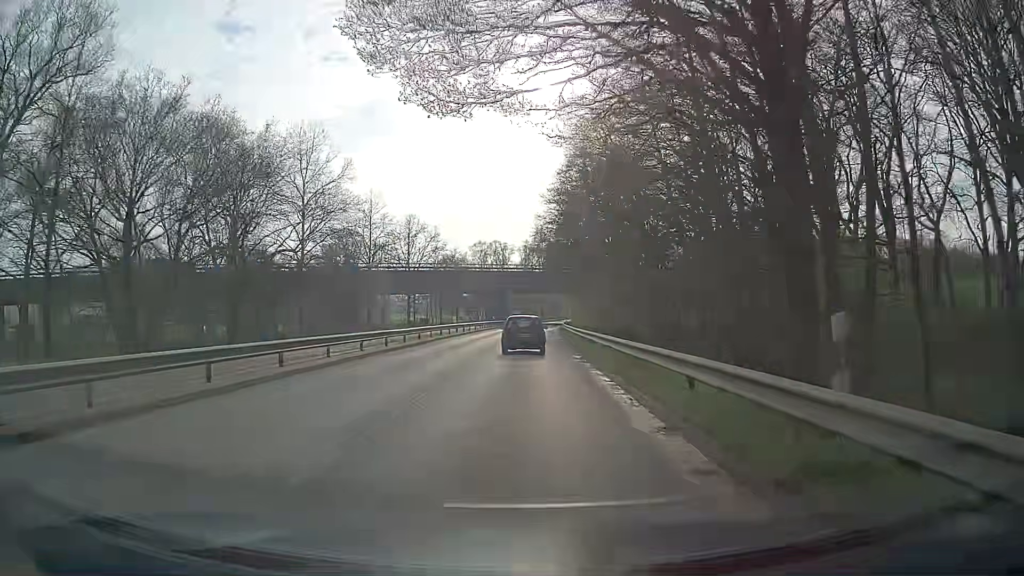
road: secondary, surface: asphalt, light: Day
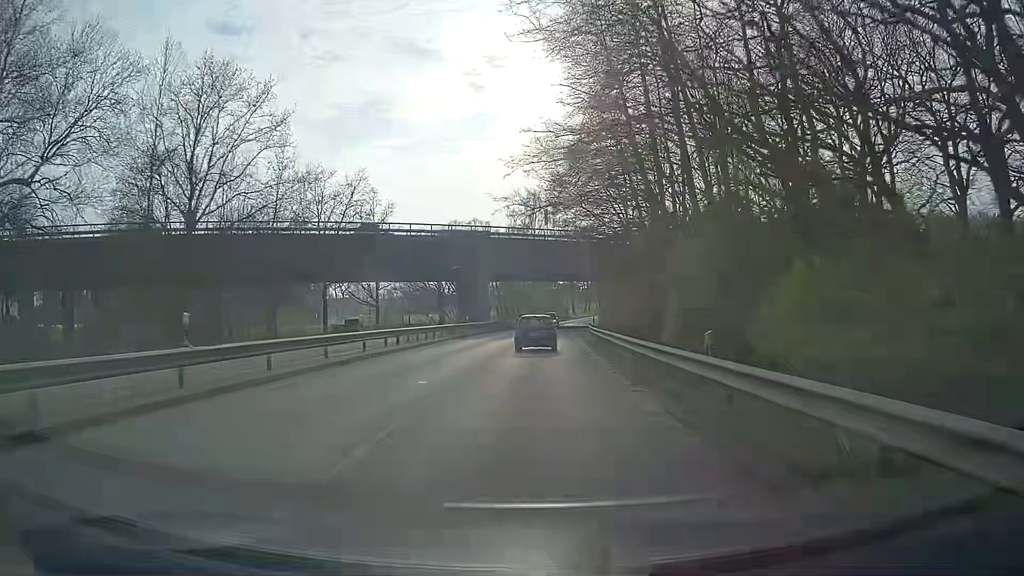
(+0.5, +45.6) m; +1°
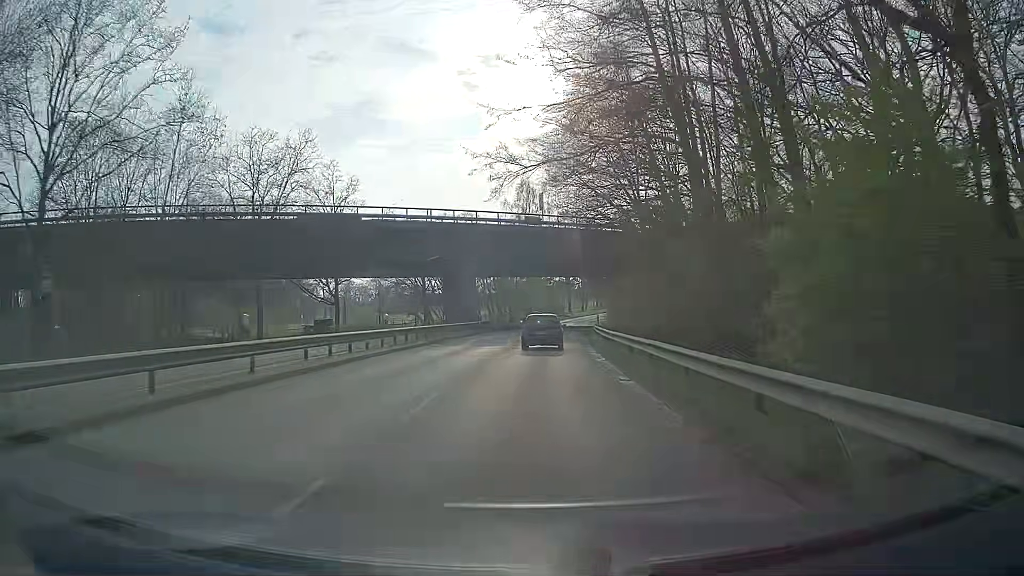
(0.0, +9.1) m; +1°
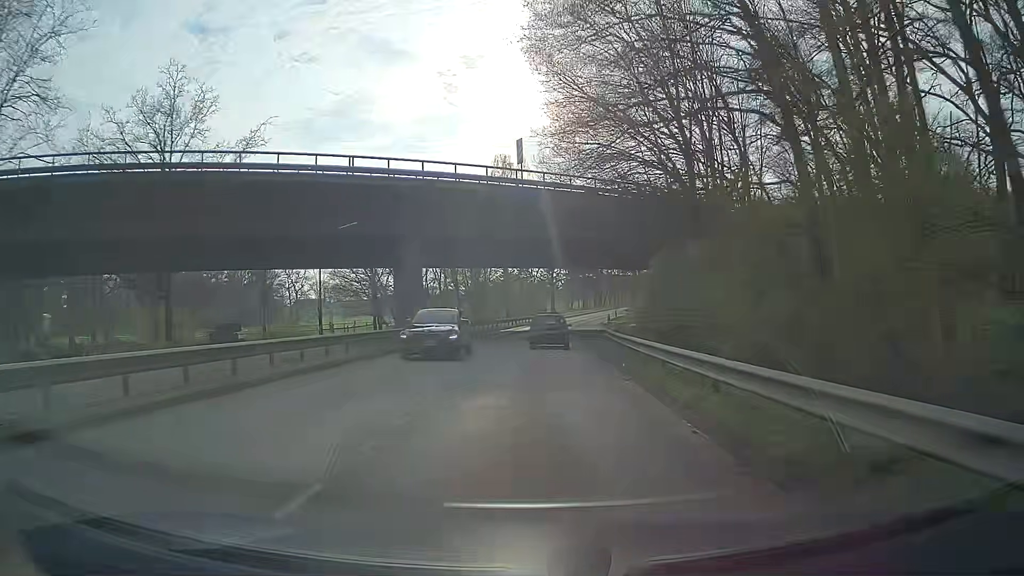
(+0.2, +18.4) m; +1°
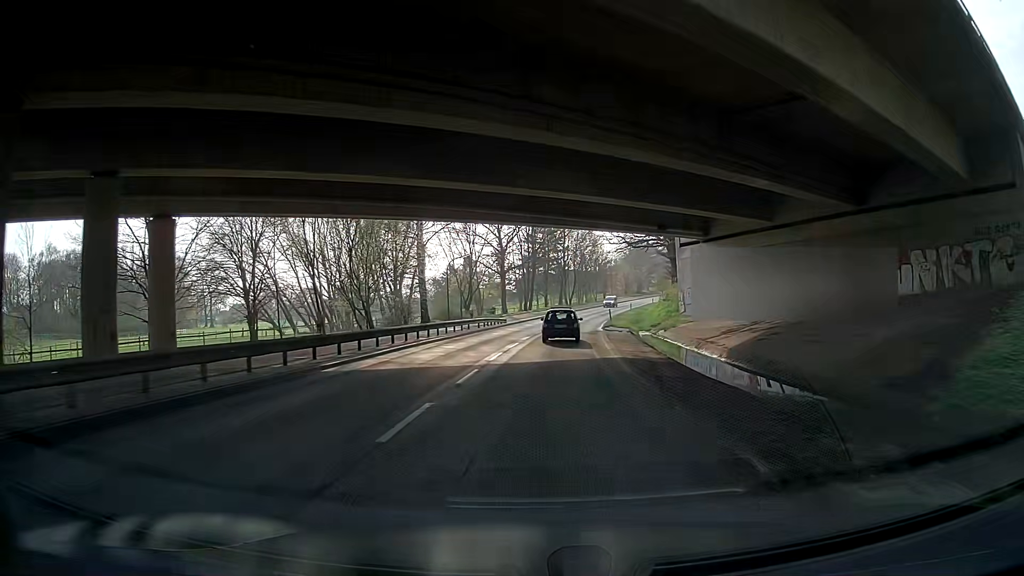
(+1.5, +37.4) m; +4°
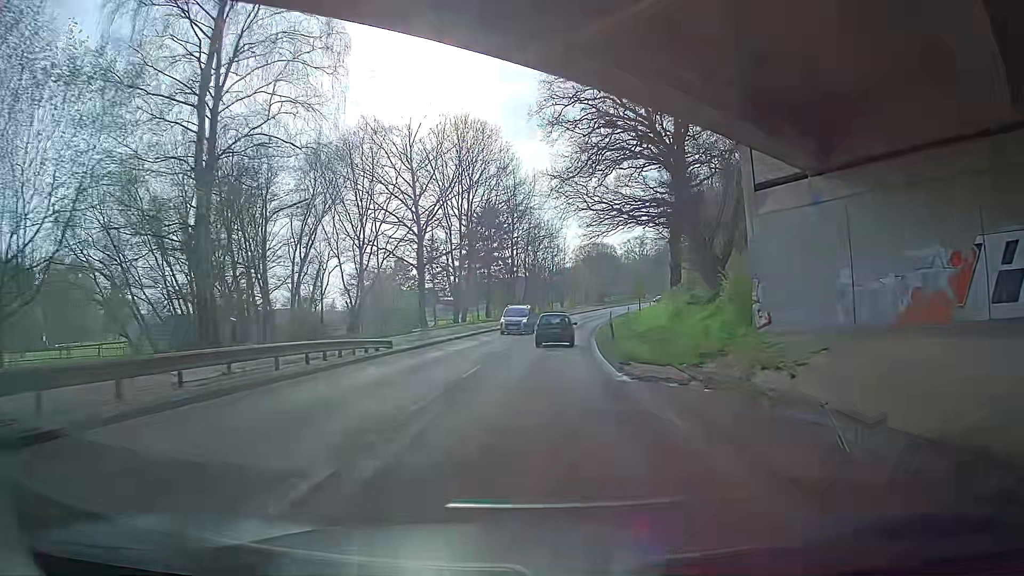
(+2.1, +28.2) m; +9°
